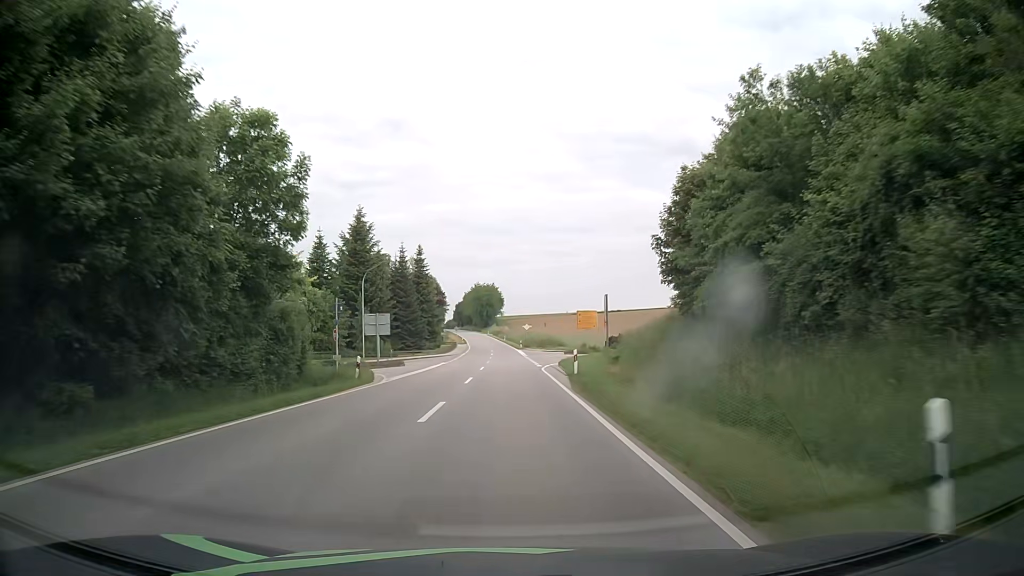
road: secondary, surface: asphalt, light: Day
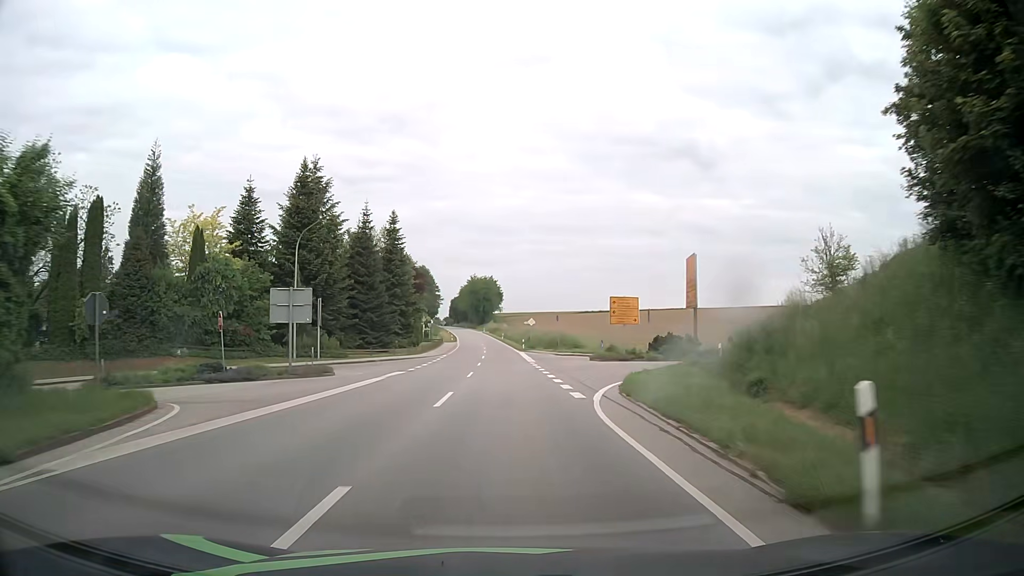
(0.0, +21.4) m; 0°
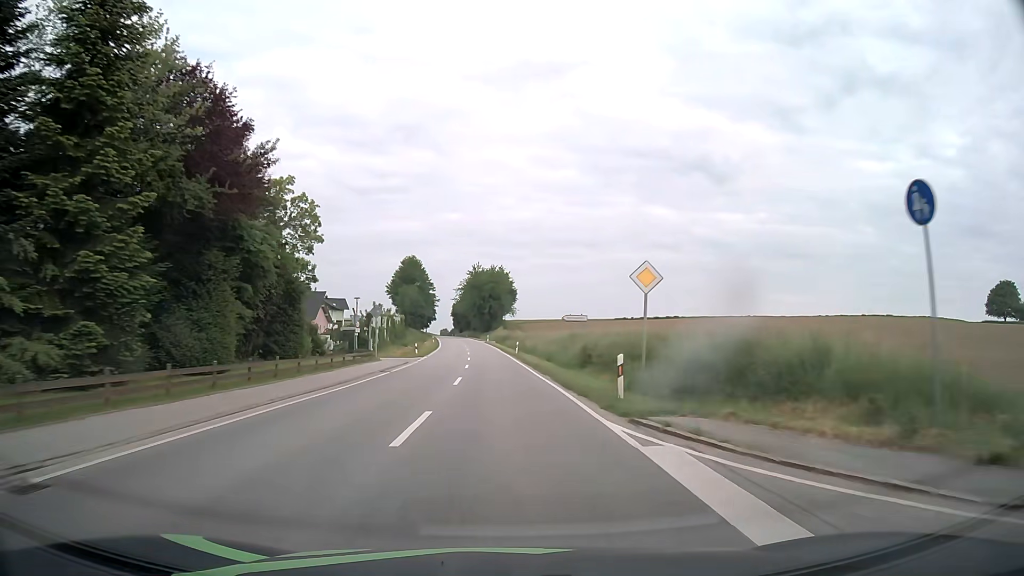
(-0.1, +53.6) m; -1°
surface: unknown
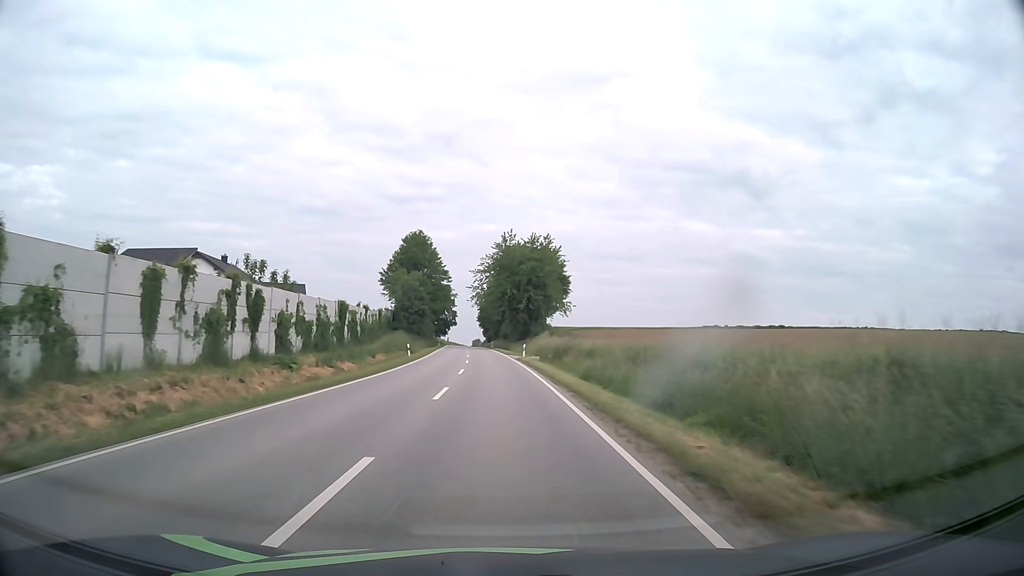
(-1.3, +53.1) m; -3°
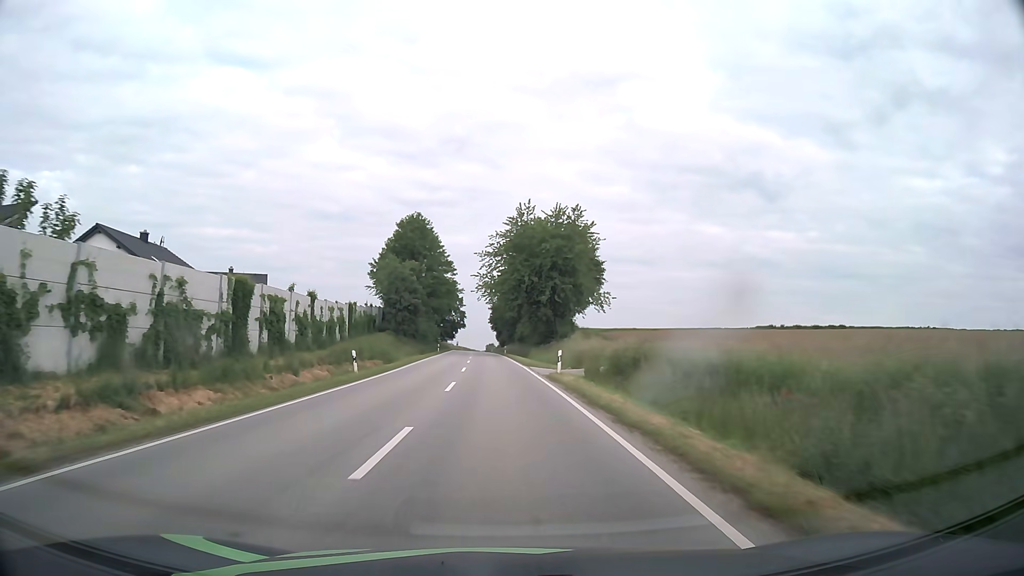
(-0.3, +21.2) m; -1°
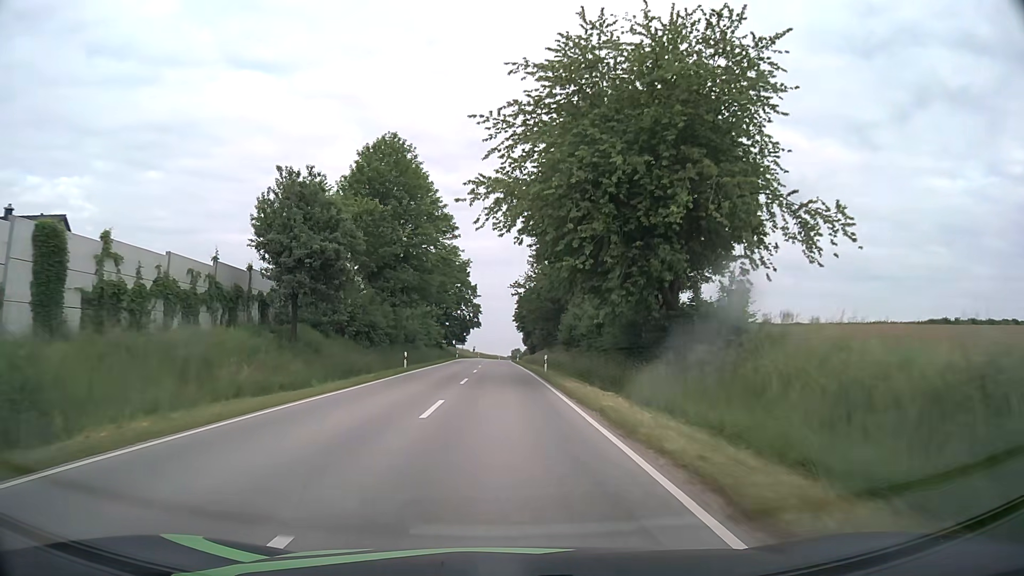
(-0.8, +42.3) m; -2°
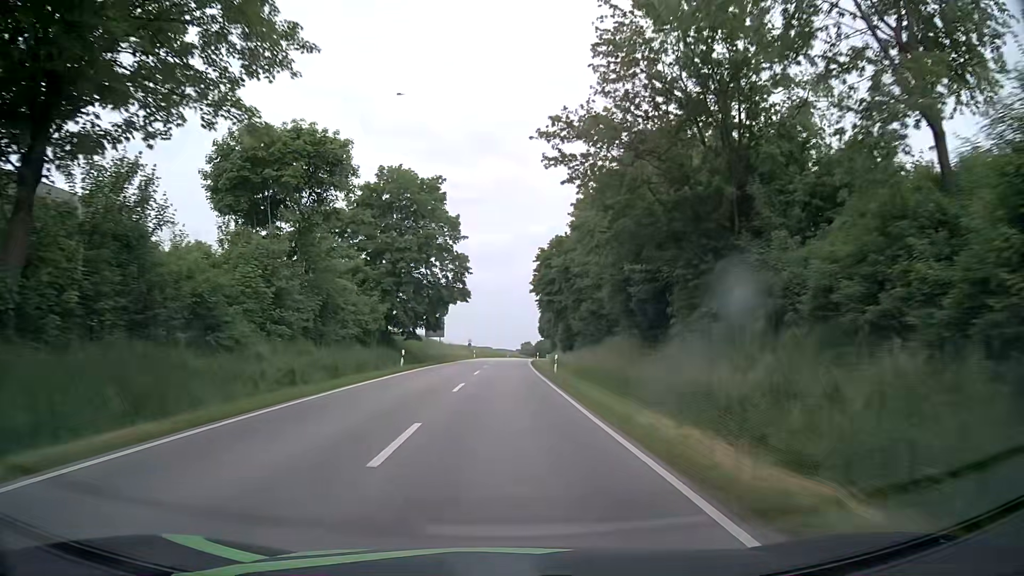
(-0.6, +53.5) m; -1°
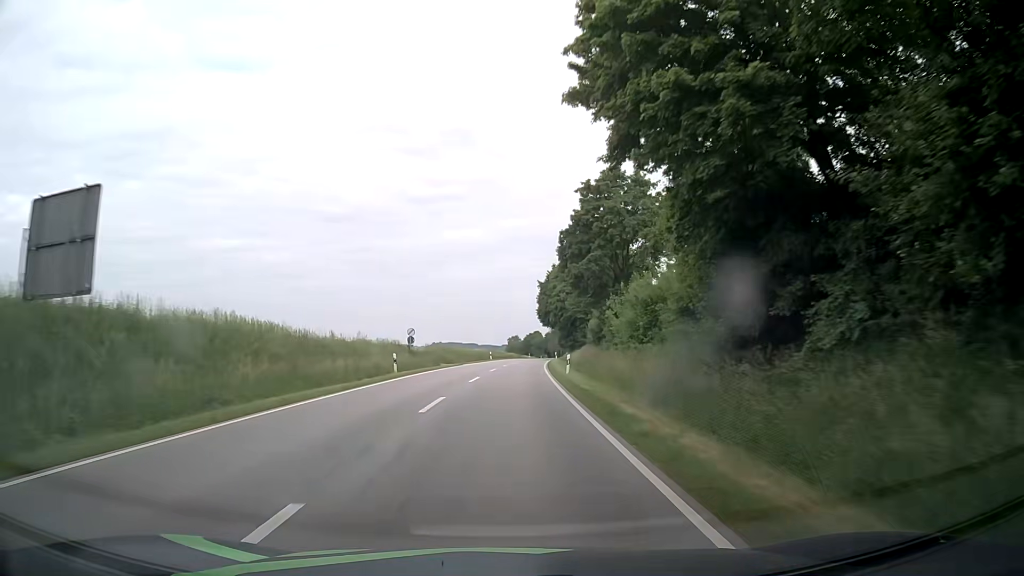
(+0.6, +54.0) m; +1°
(0, +10) (0, +20) (0, +30) (+1, +40) (+1, +50) (+2, +60) (+2, +70) (+3, +80) (+4, +90) (+5, +100) m
